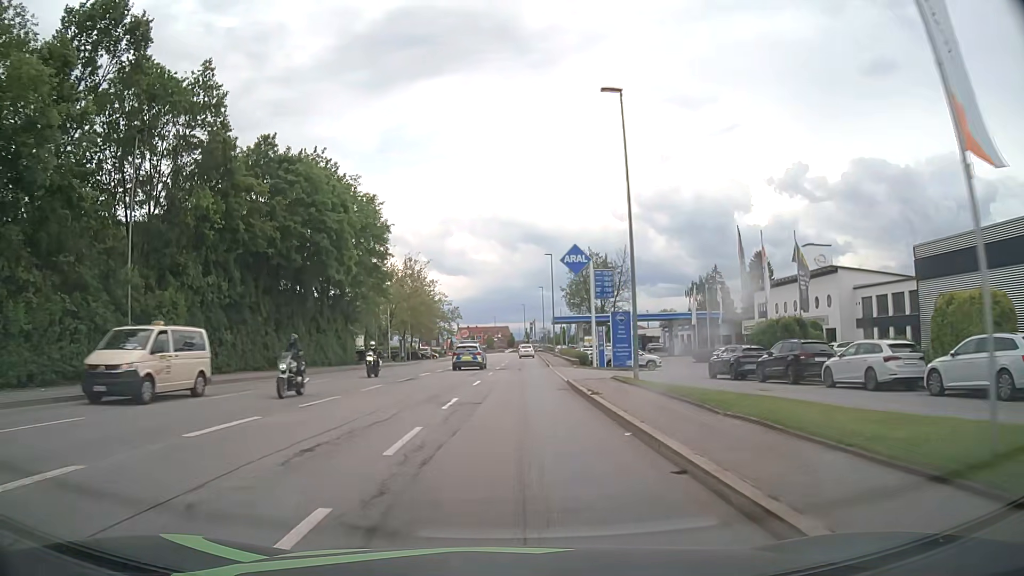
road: tertiary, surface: asphalt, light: Day
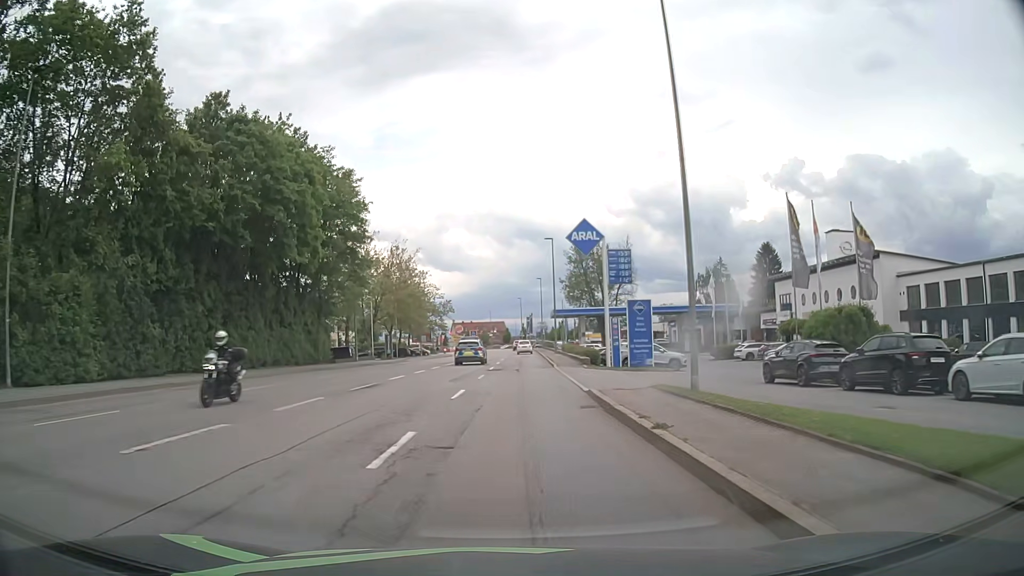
(+0.1, +7.6) m; +1°
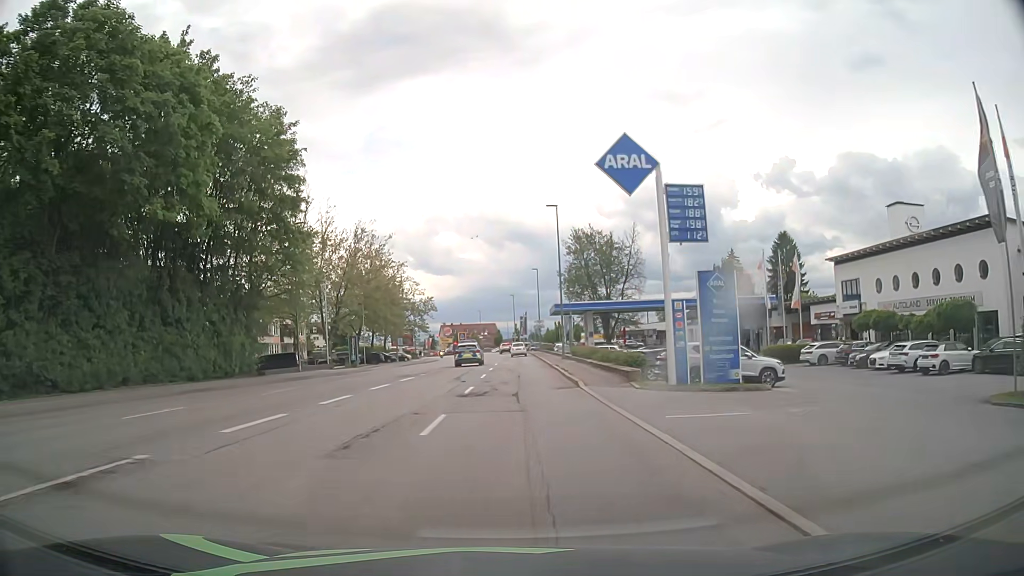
(+0.1, +15.2) m; +1°
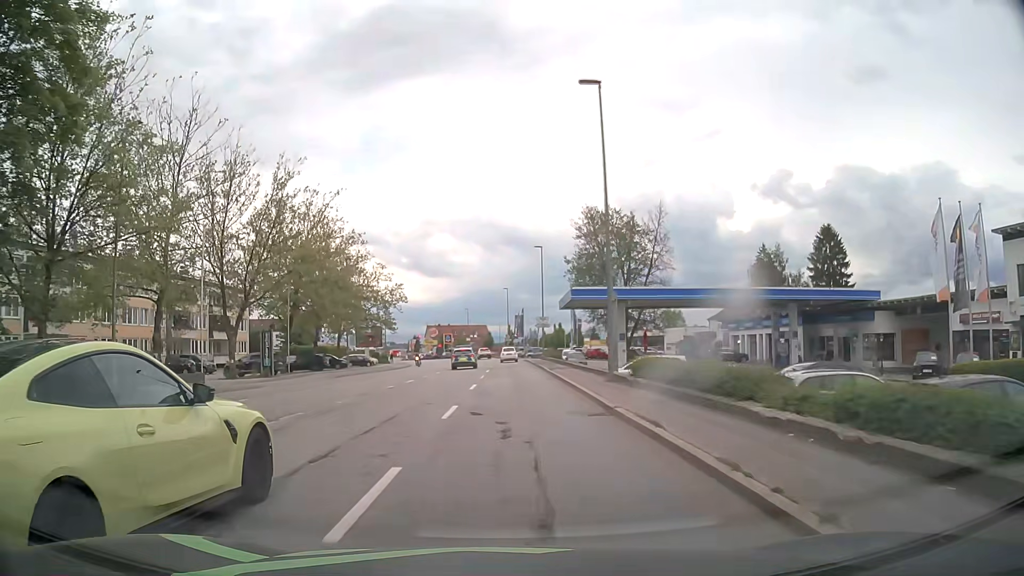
(0.0, +22.8) m; +1°
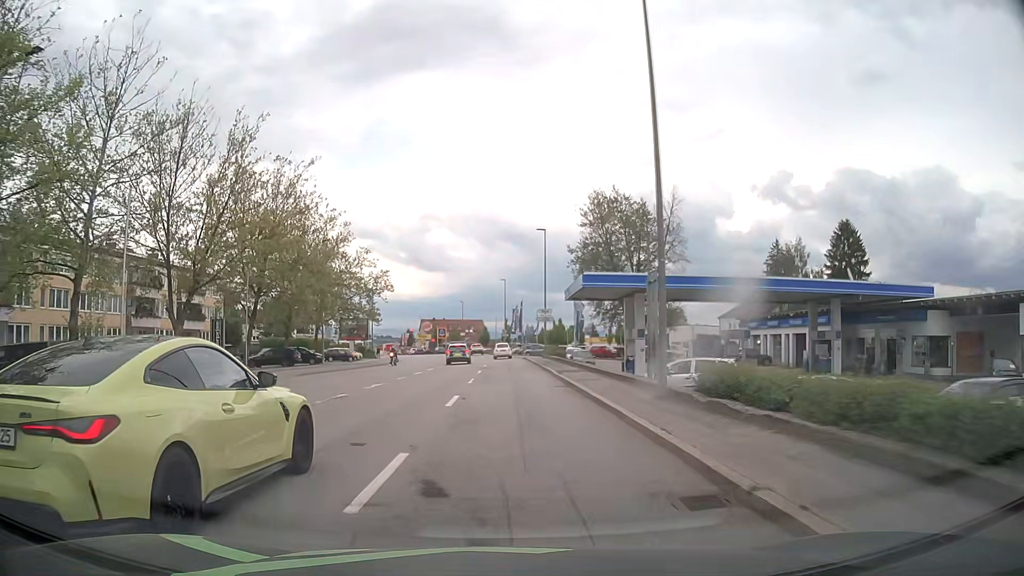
(0.0, +7.6) m; 0°
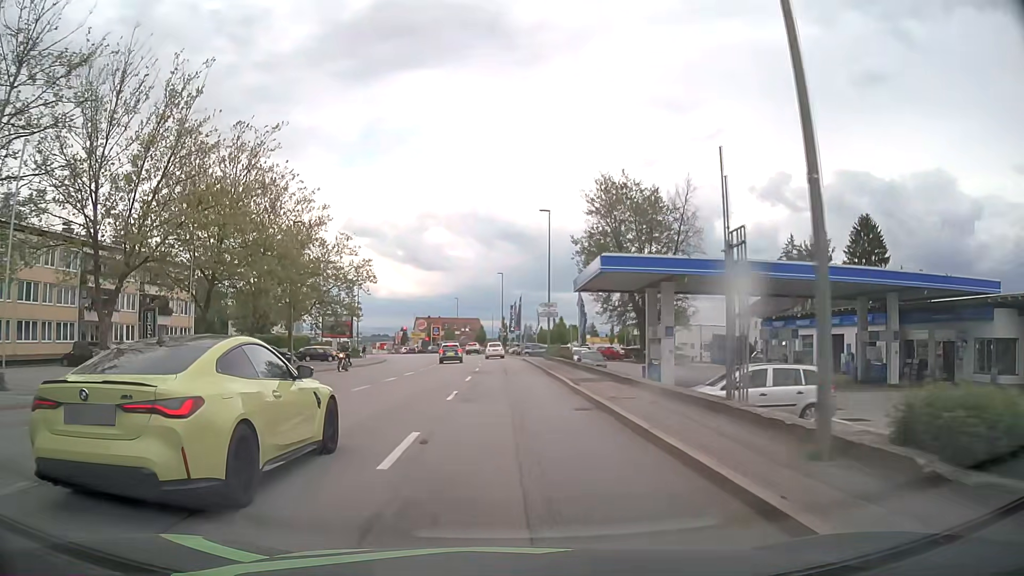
(0.0, +7.6) m; 0°
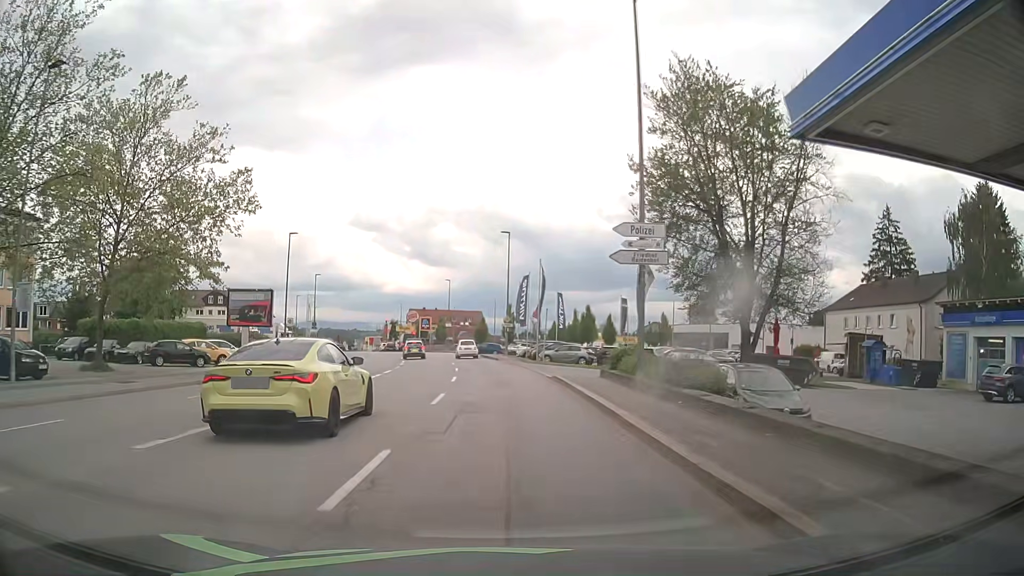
(+0.3, +30.3) m; 0°
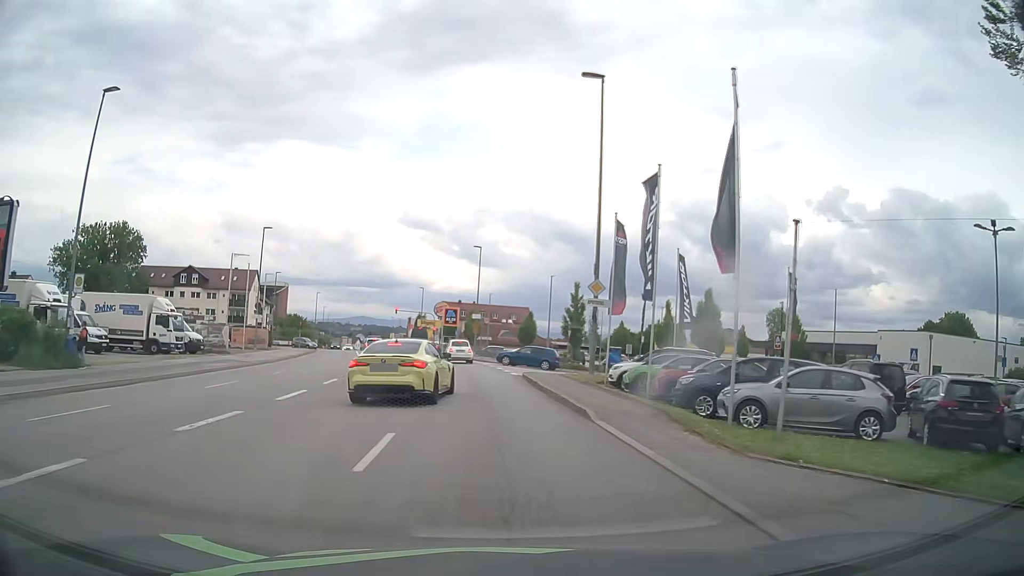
(-1.1, +34.2) m; -4°
